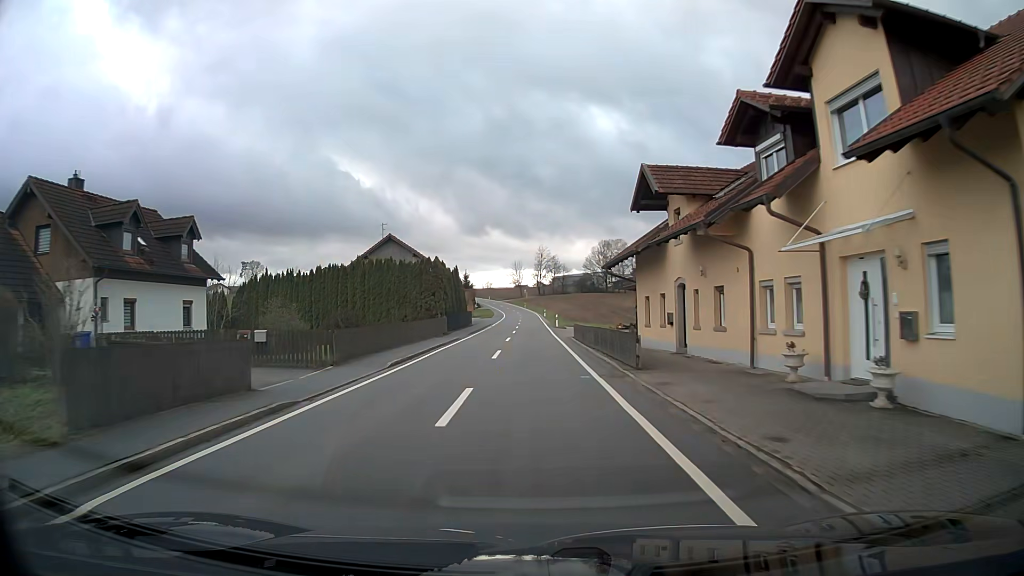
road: tertiary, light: Day
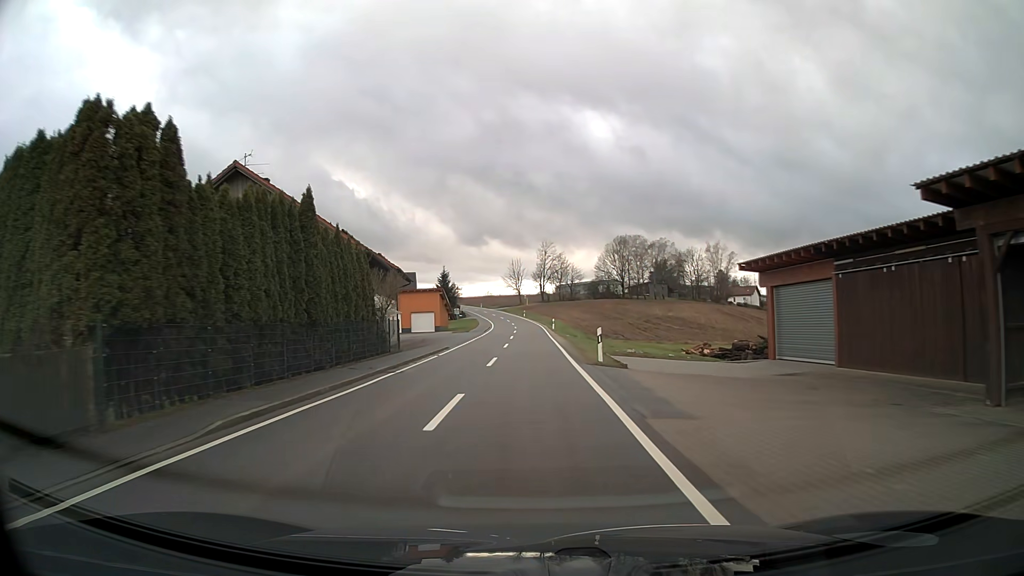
(0.0, +35.9) m; 0°
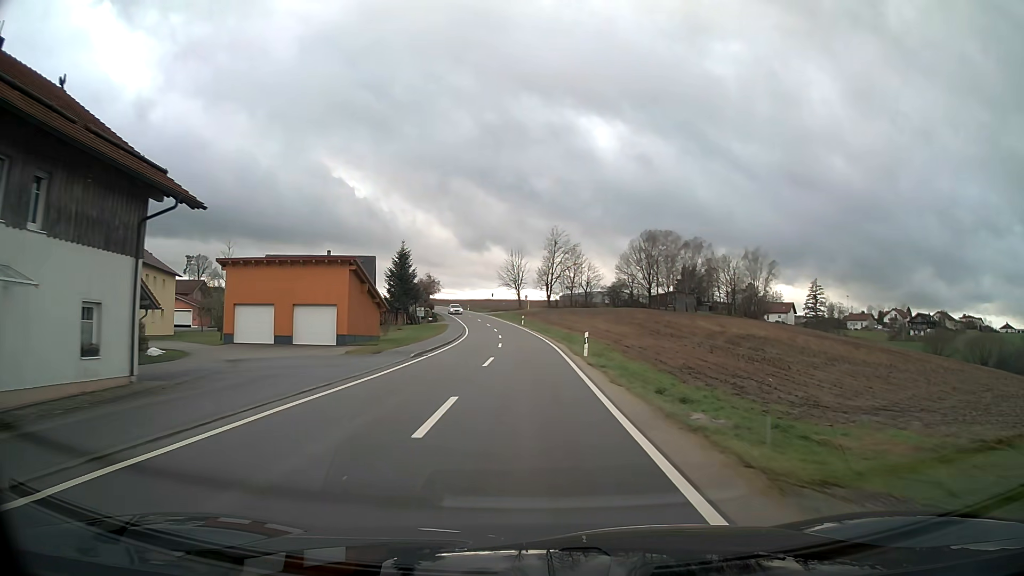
(-0.1, +36.1) m; 0°
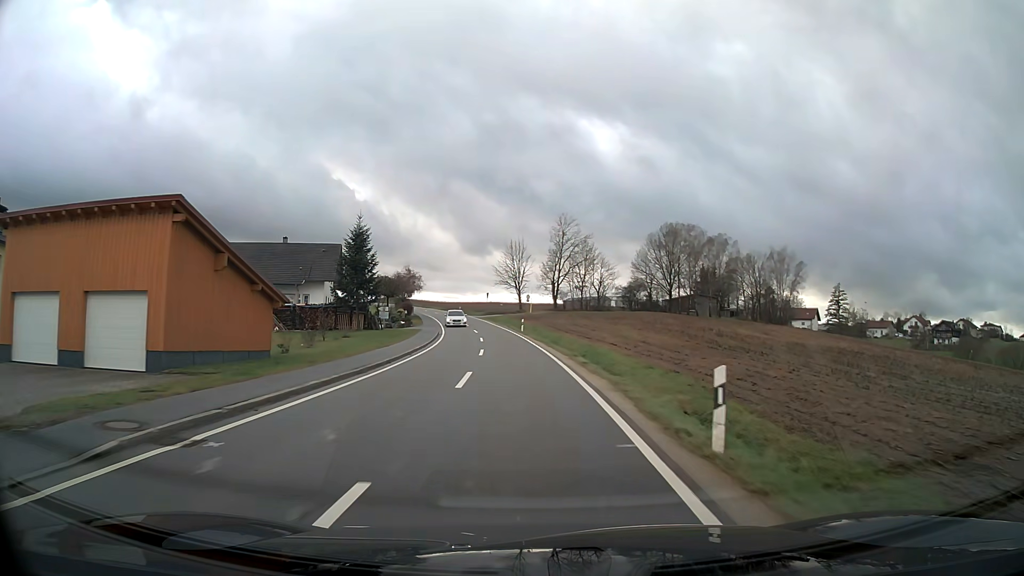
(-0.1, +18.4) m; -1°
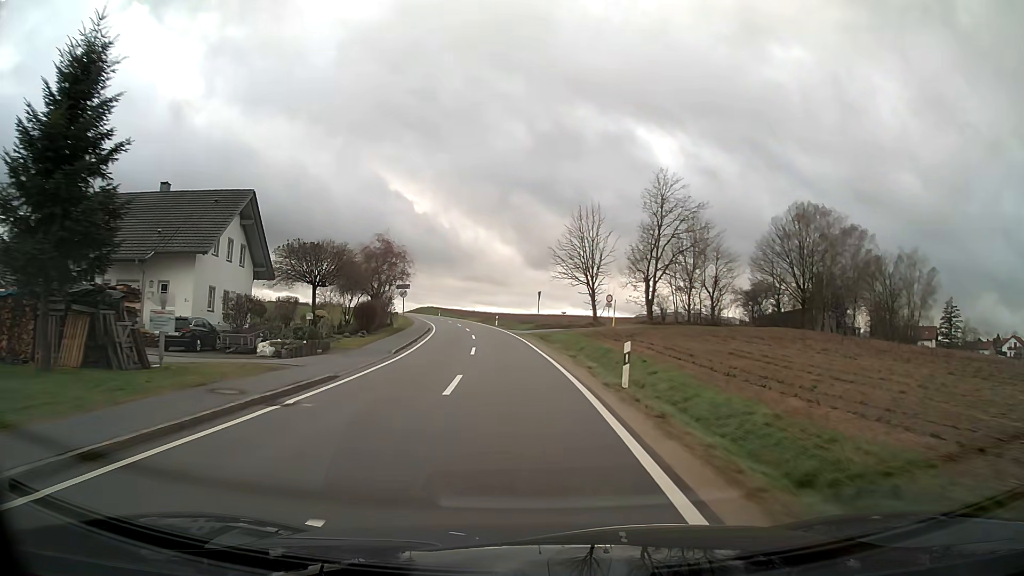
(-1.7, +37.4) m; -6°
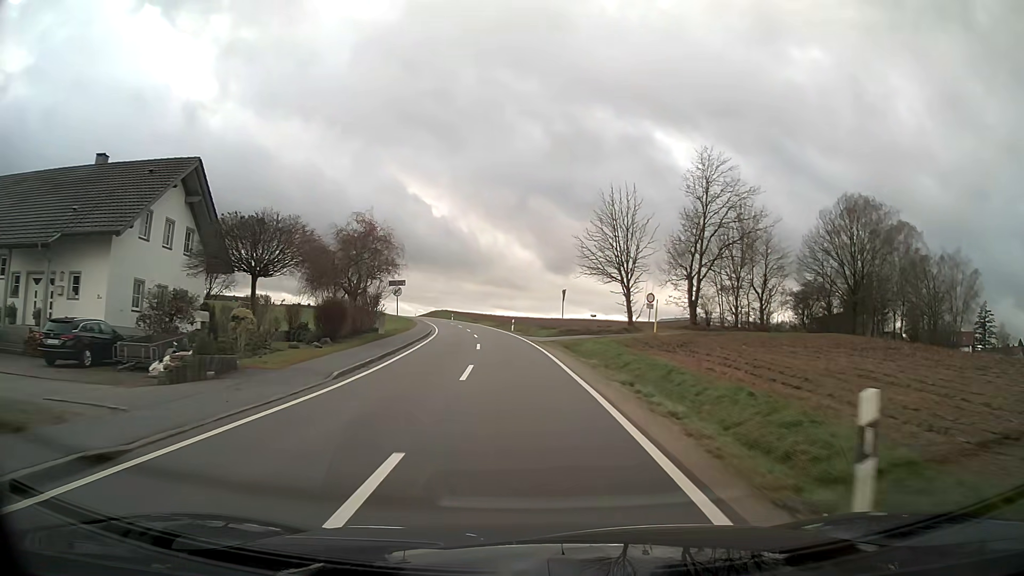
(-0.1, +9.5) m; -2°
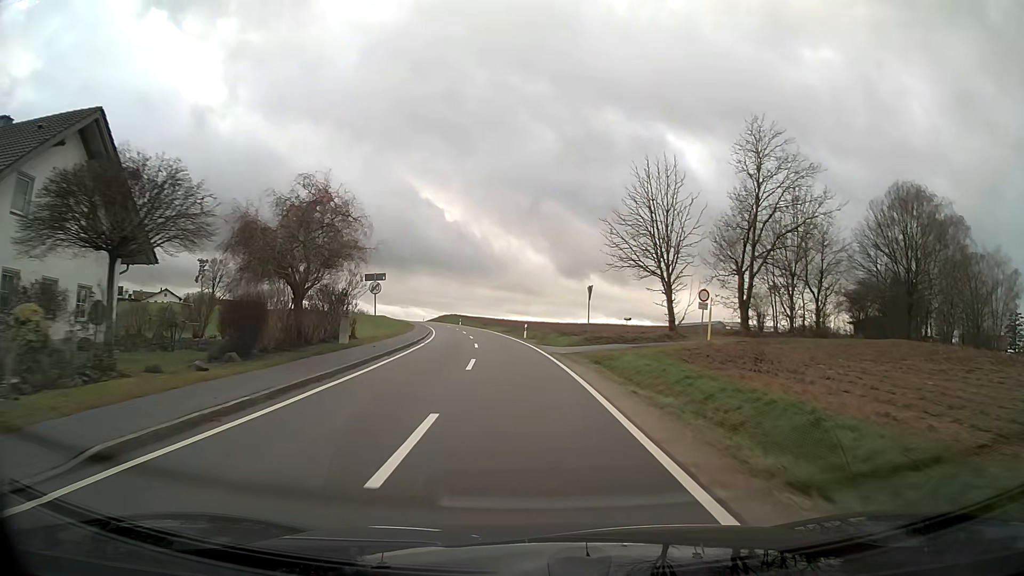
(-0.1, +9.5) m; -1°
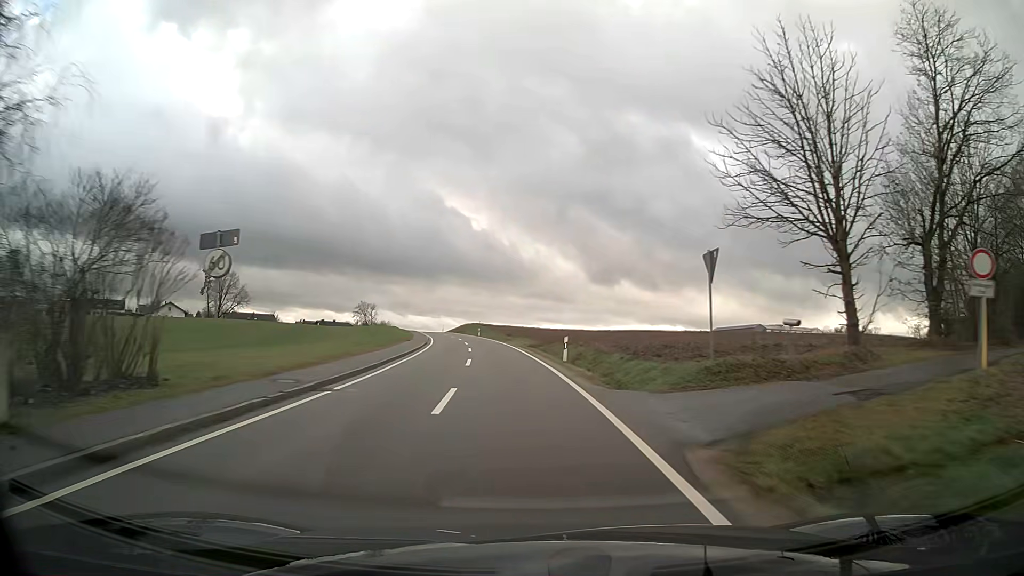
(-0.5, +19.1) m; -4°
(0, +10) (-1, +20) (-1, +30) (-2, +40) (-3, +50) (-5, +60) (-6, +70) (-8, +79) (-10, +89) (-12, +99) m
